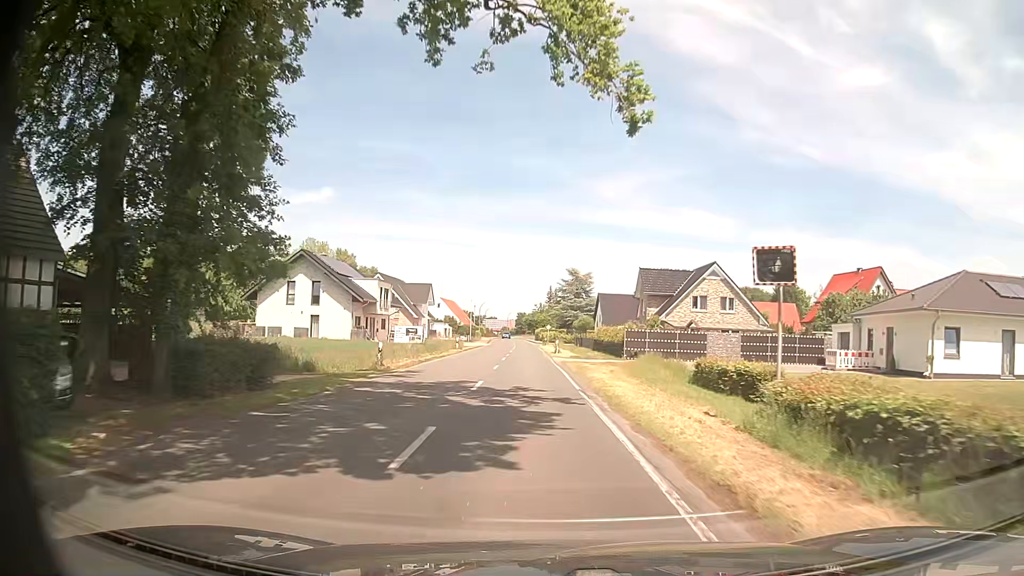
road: secondary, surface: asphalt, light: Day
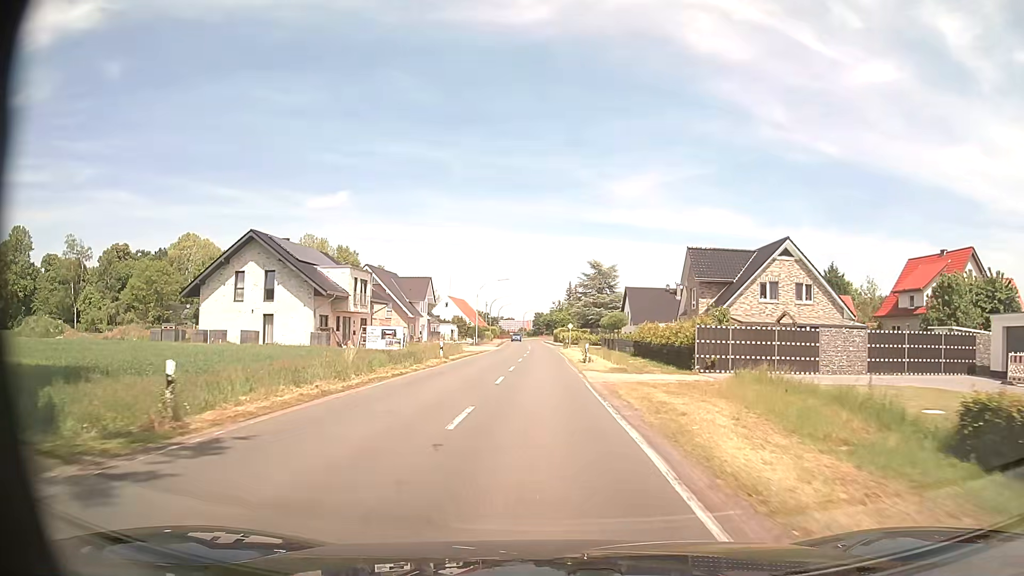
(-0.5, +15.5) m; -2°
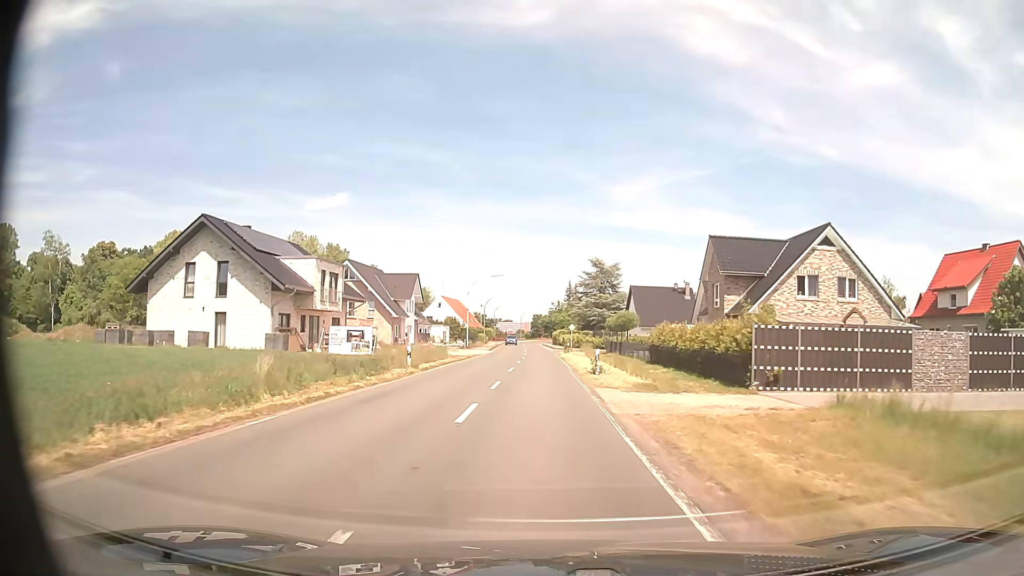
(0.0, +7.8) m; 0°
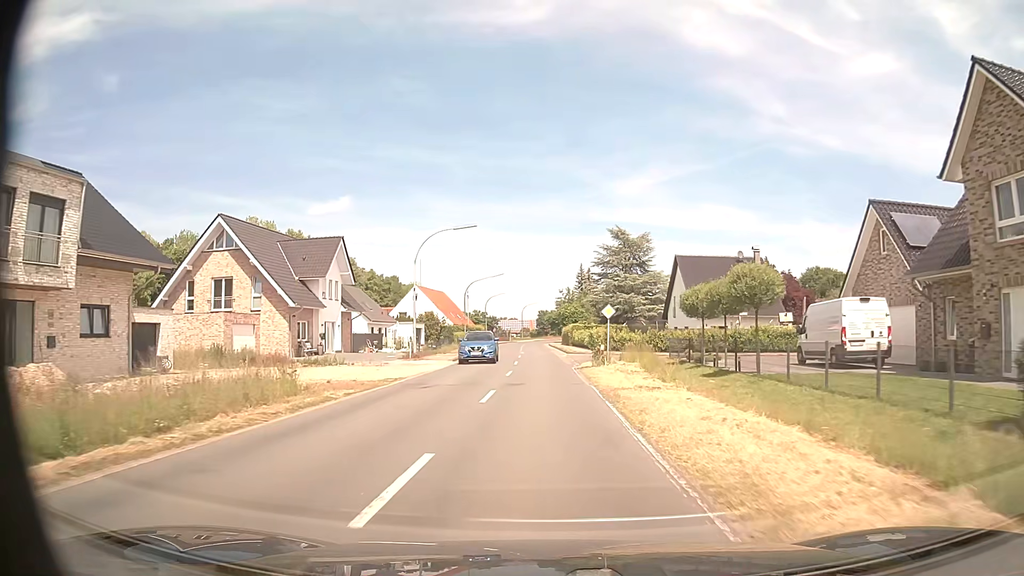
(0.0, +31.2) m; 0°
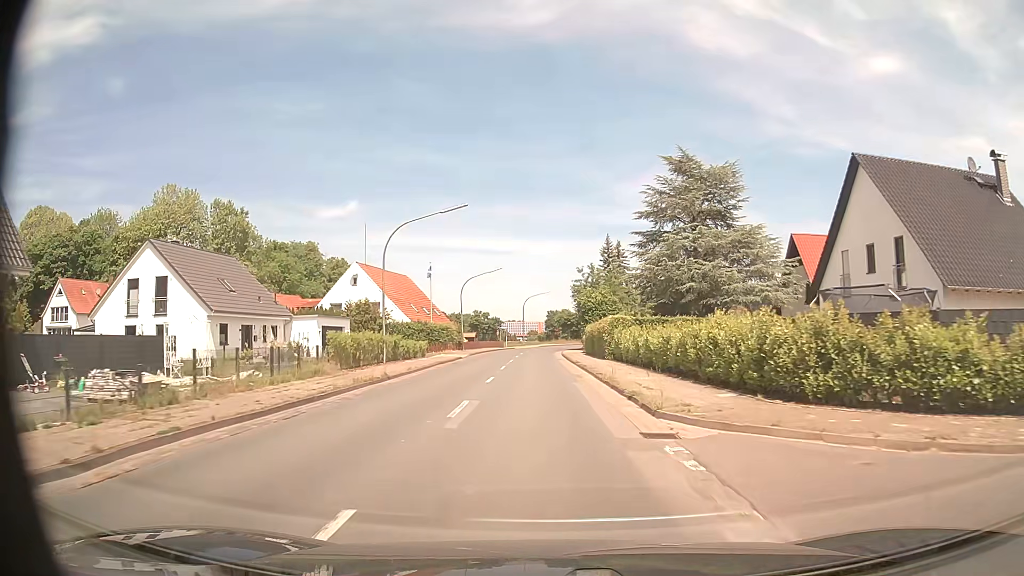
(-0.3, +39.1) m; -1°
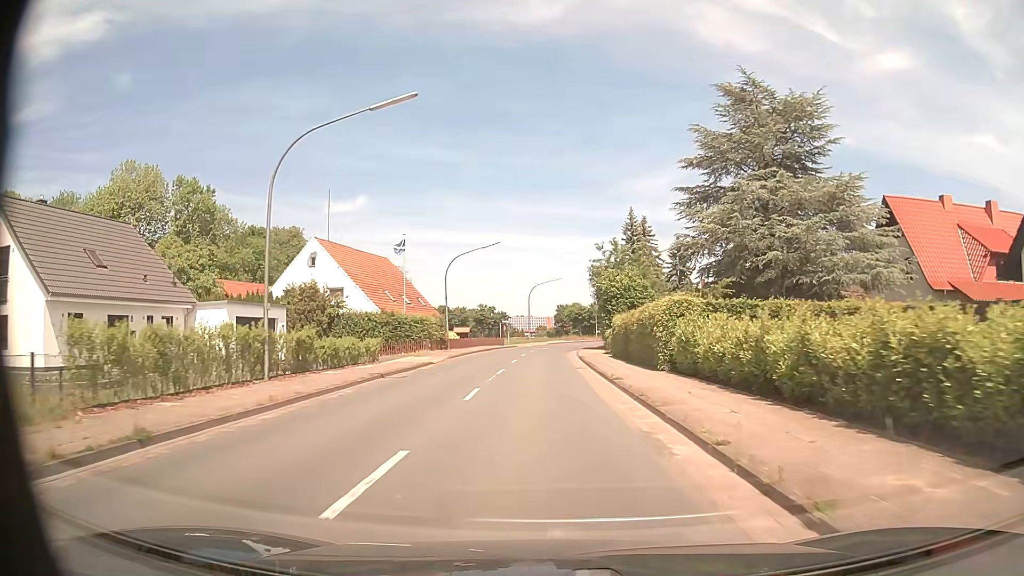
(-0.1, +15.5) m; -1°
